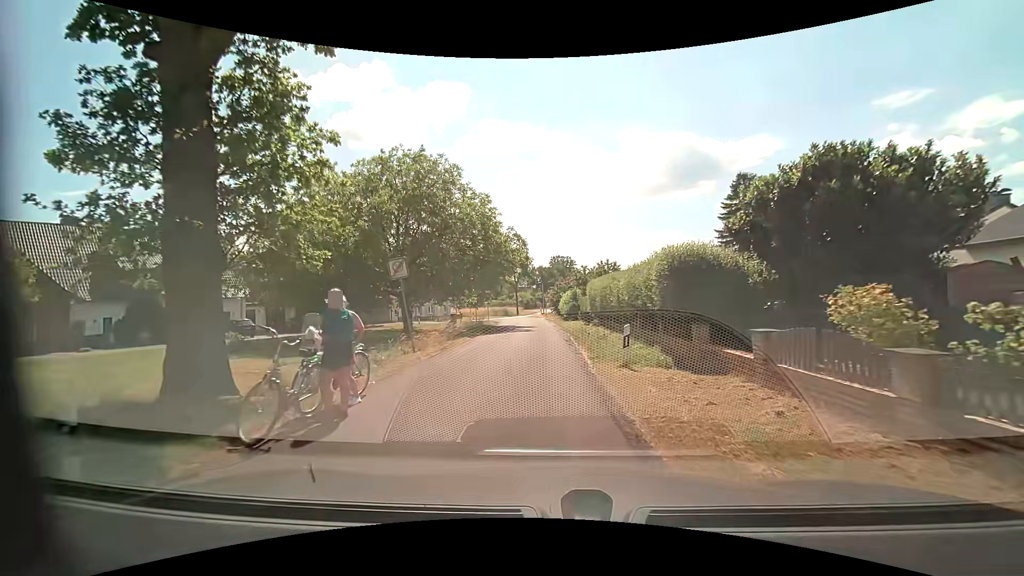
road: unclassified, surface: asphalt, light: Day
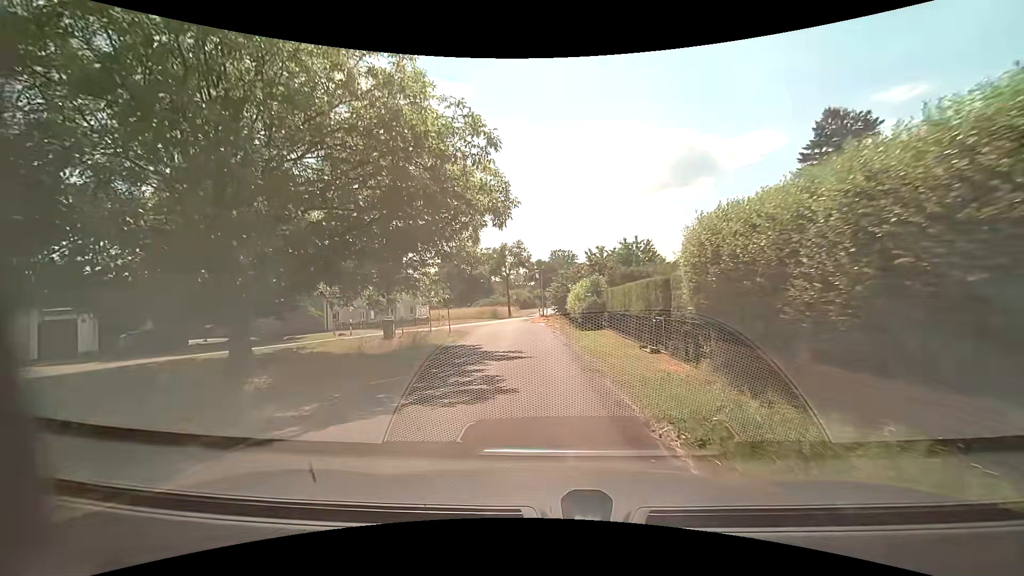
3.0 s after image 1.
(0.0, +19.7) m; 0°
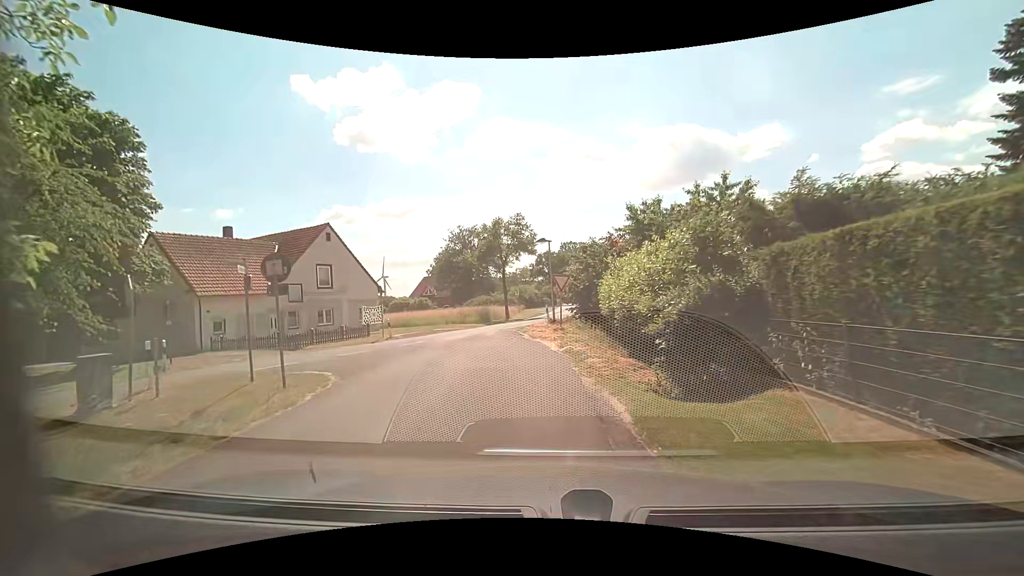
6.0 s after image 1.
(0.0, +18.5) m; +1°
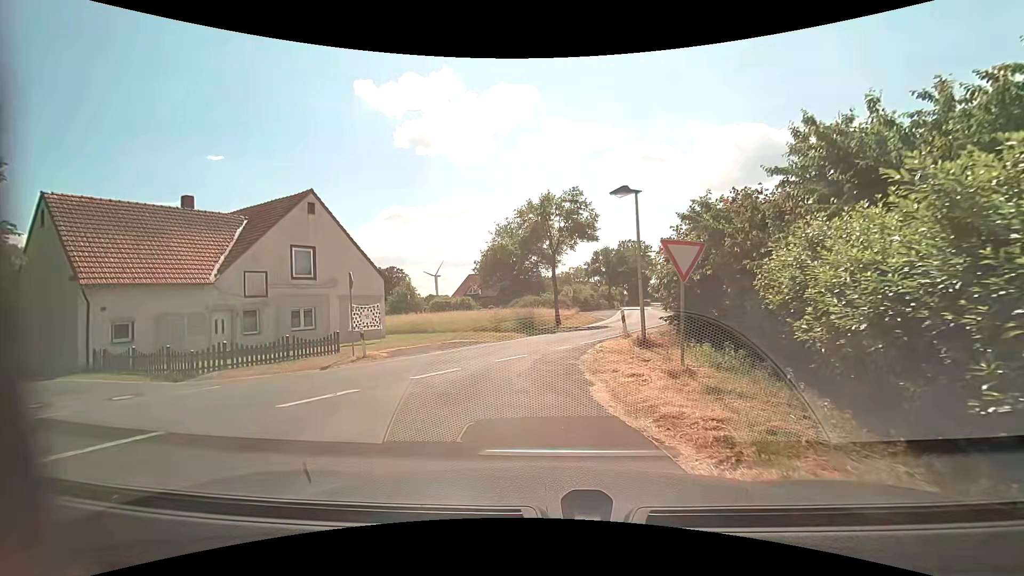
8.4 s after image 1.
(-0.9, +11.4) m; -7°
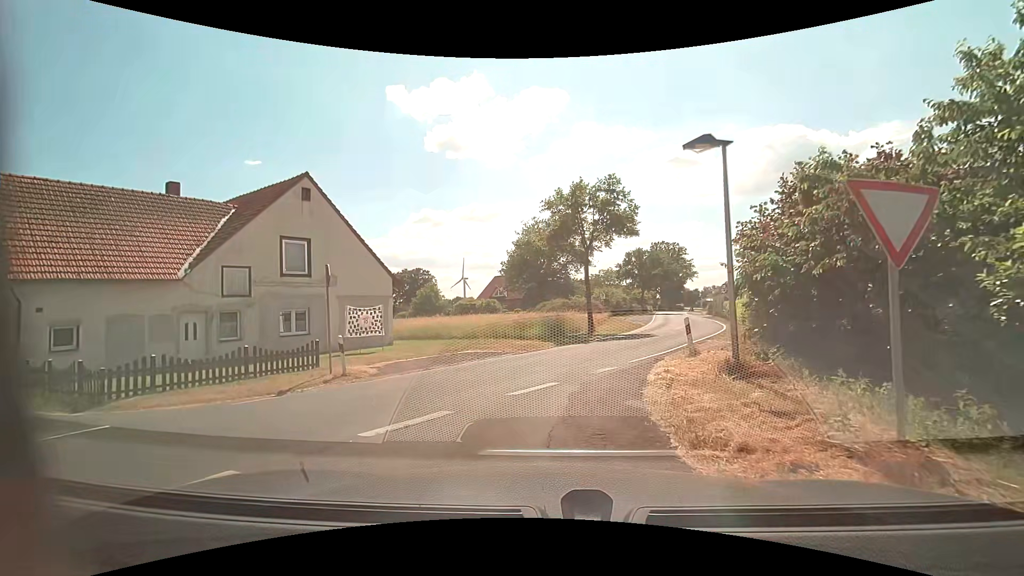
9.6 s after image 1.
(-0.1, +4.3) m; -4°
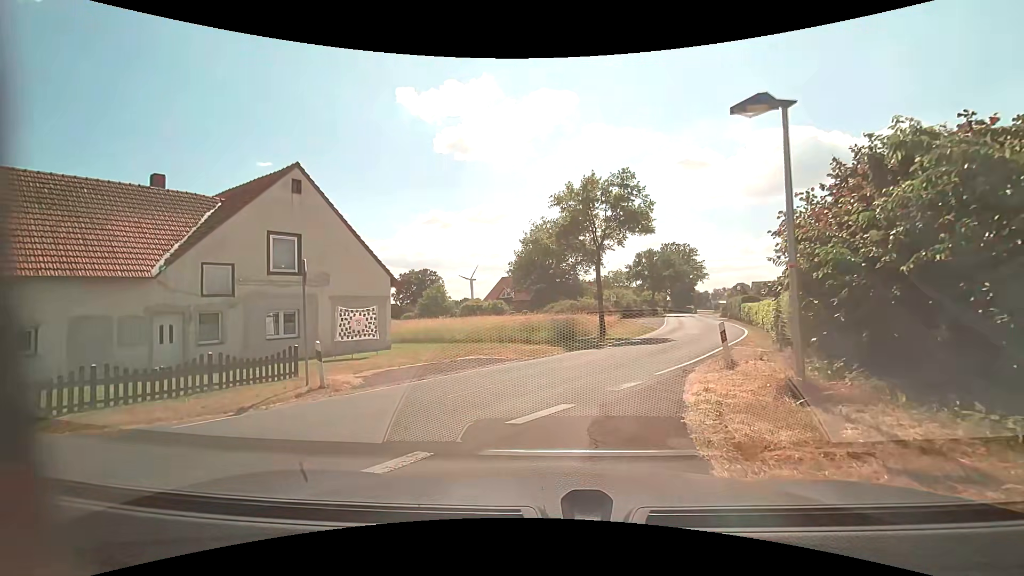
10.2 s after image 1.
(0.0, +1.9) m; -1°
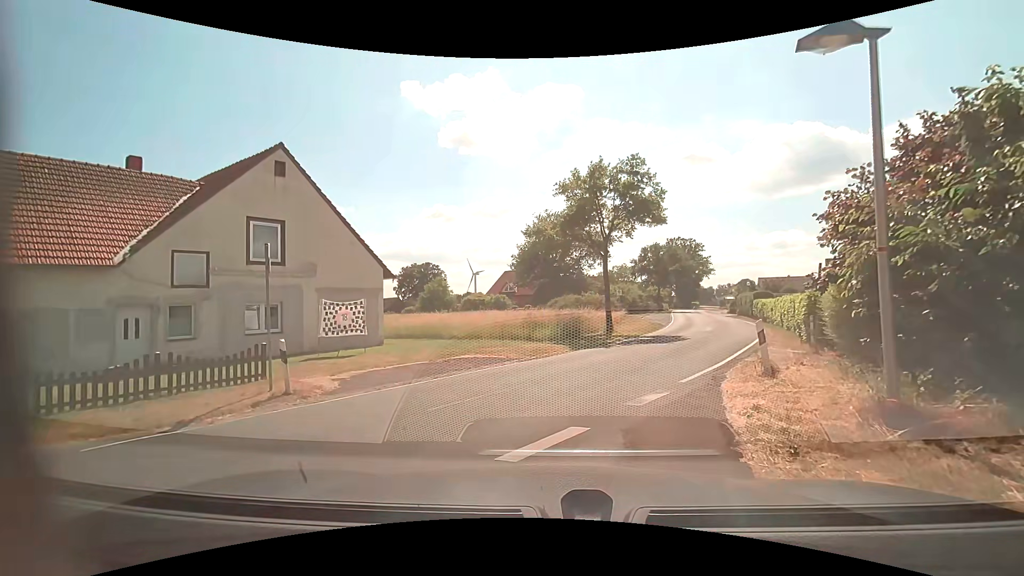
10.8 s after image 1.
(0.0, +1.7) m; -1°
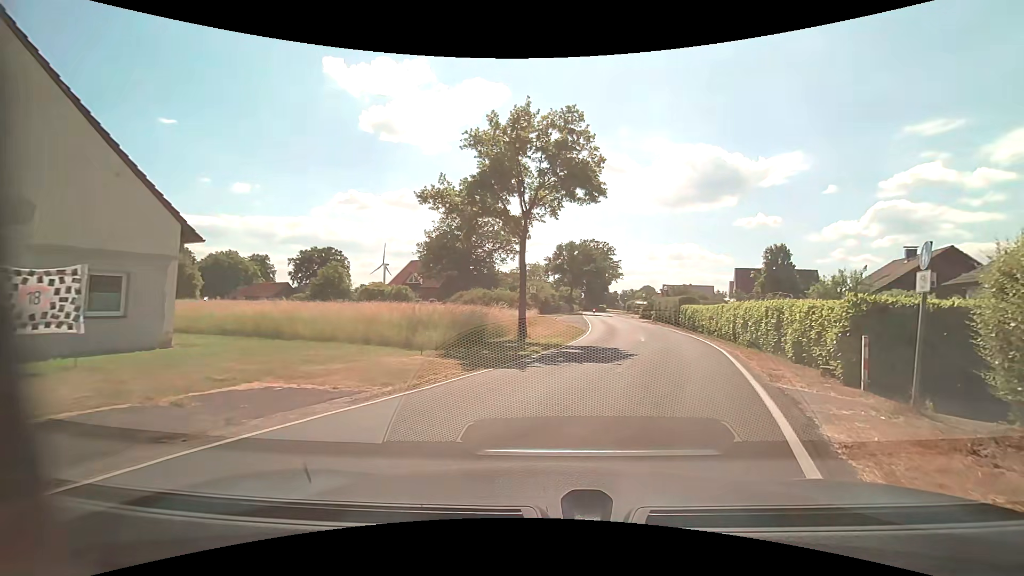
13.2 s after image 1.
(+0.4, +7.8) m; +11°
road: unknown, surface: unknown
(+2, +10) (+4, +19) (+6, +29) (+7, +39) (+8, +49) (+9, +59) (+9, +69) (+10, +79) (+10, +89) (+11, +99) m
